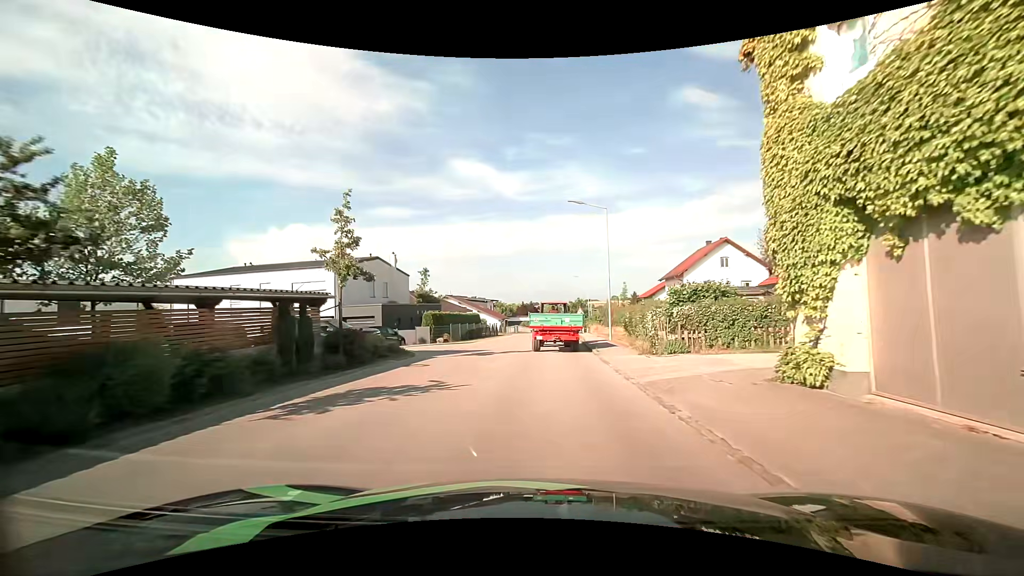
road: tertiary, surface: asphalt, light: Day
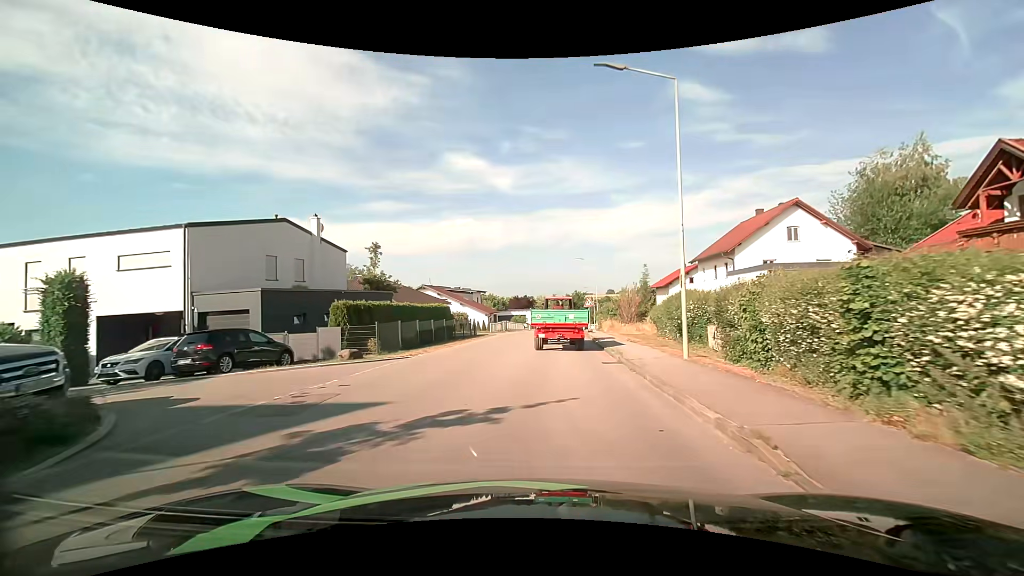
(+0.1, +14.6) m; +1°
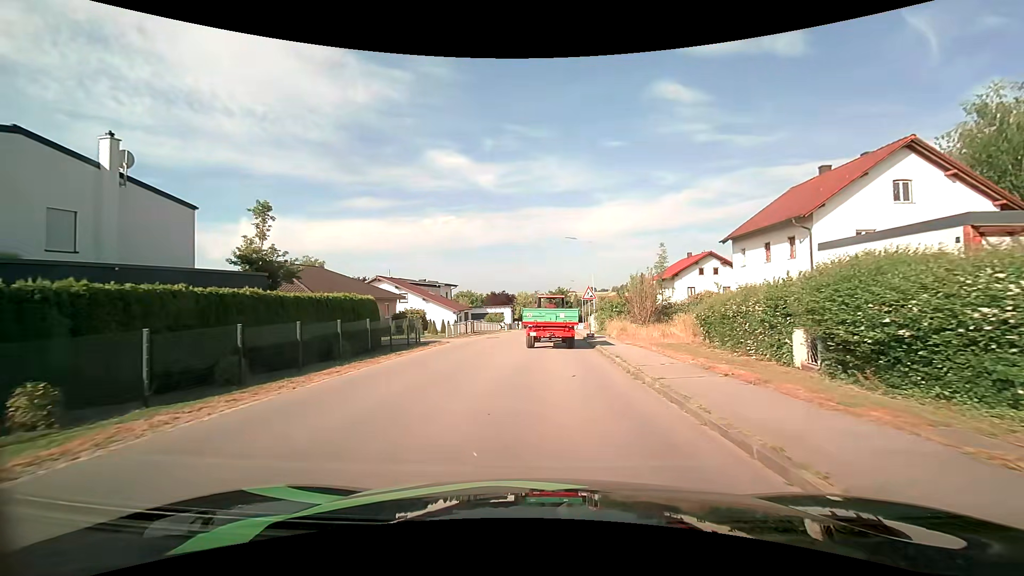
(+0.2, +13.1) m; +2°
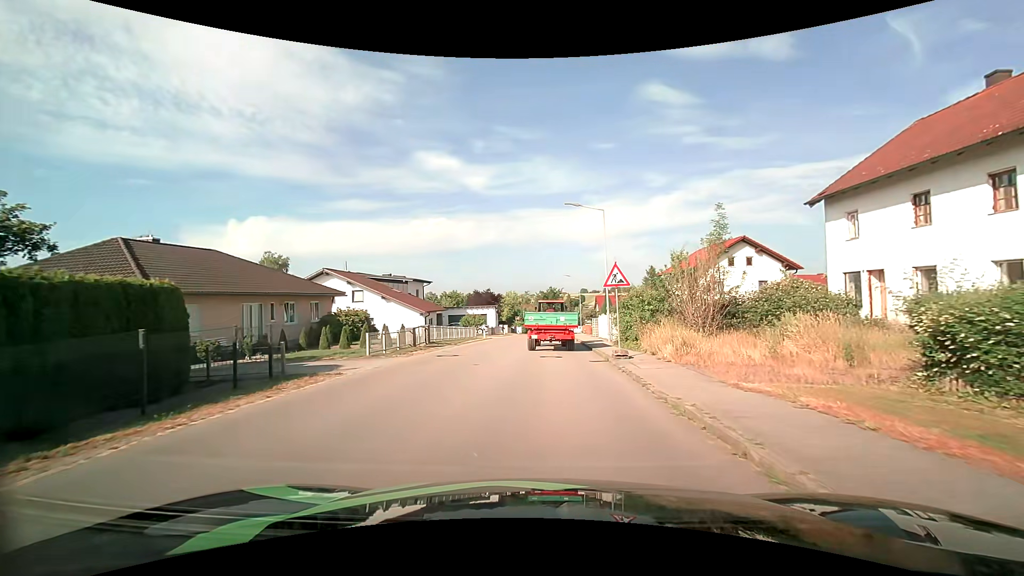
(+0.1, +12.8) m; +1°
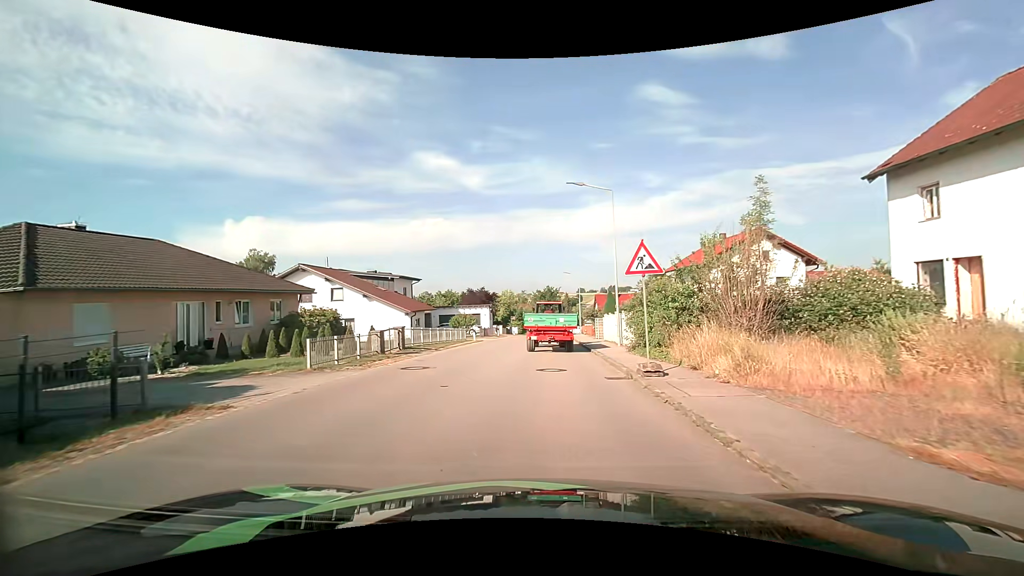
(0.0, +4.4) m; +1°
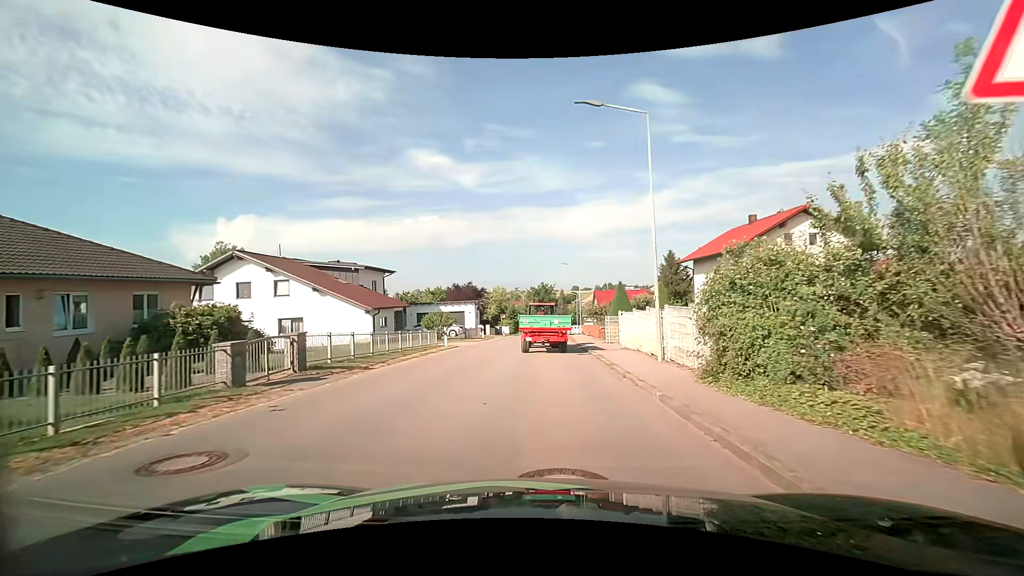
(0.0, +8.8) m; 0°
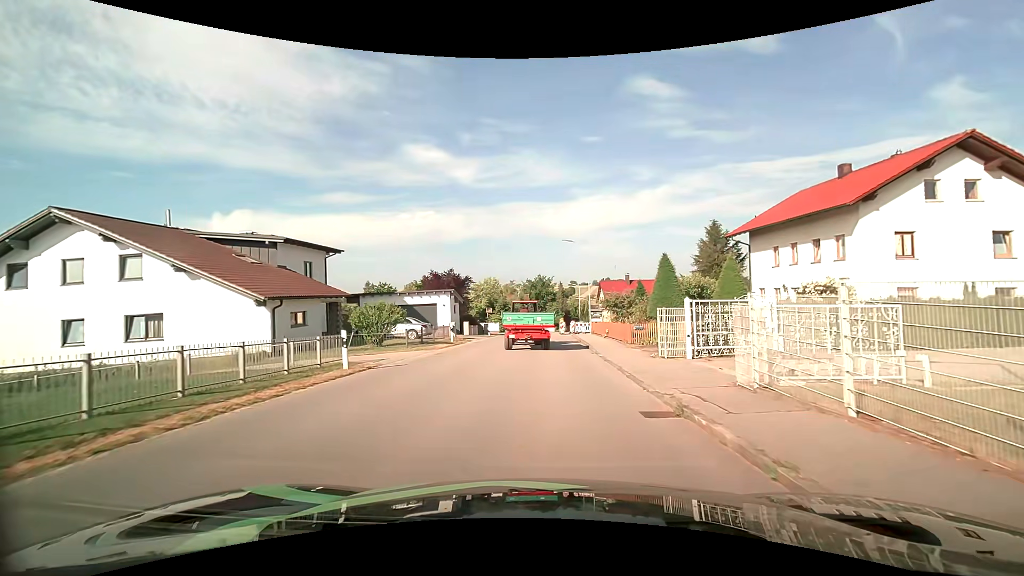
(+0.1, +13.4) m; 0°
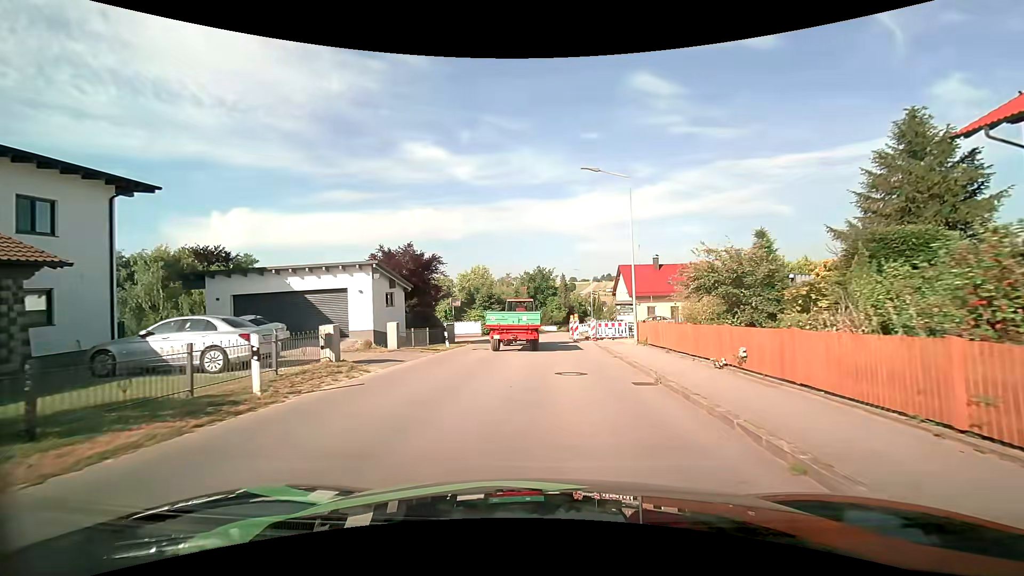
(0.0, +19.5) m; 0°
(0, +10) (0, +20) (0, +30) (0, +40) (+1, +50) (+1, +60) (+2, +70) (+4, +80) (+6, +90) (+8, +99) m
